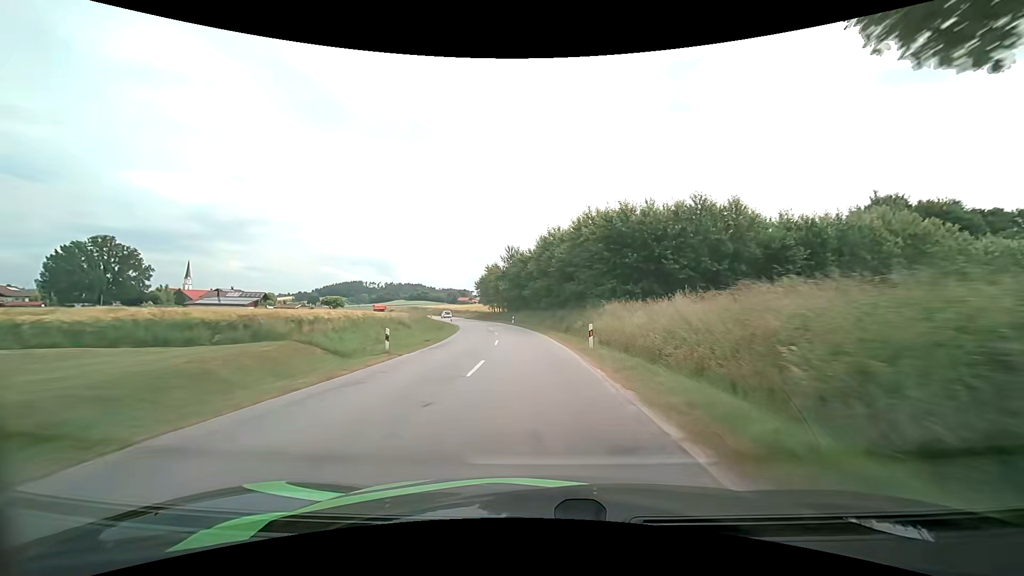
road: secondary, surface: asphalt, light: Day
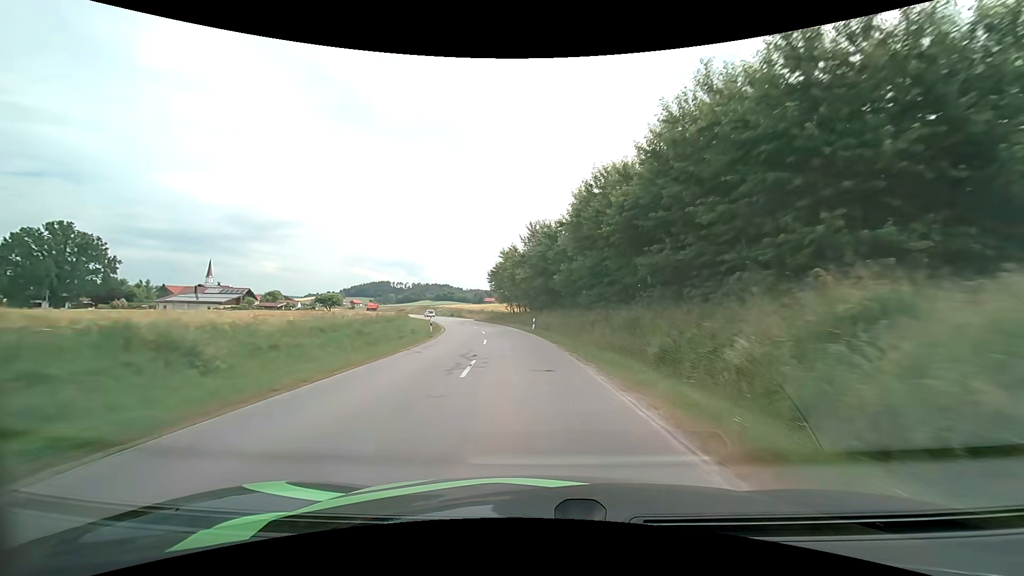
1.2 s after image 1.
(-0.5, +24.4) m; -3°
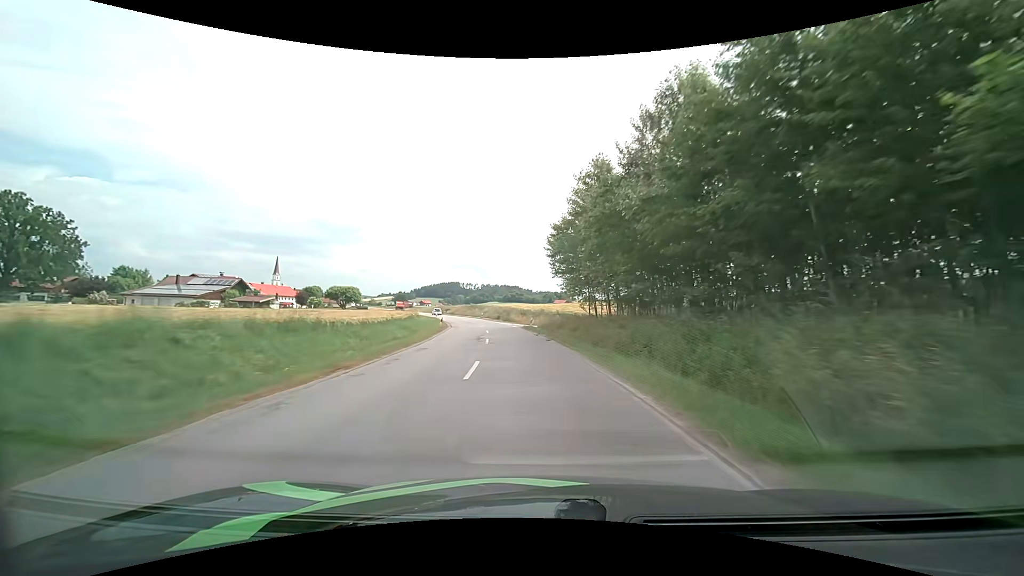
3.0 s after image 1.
(-2.6, +36.5) m; -8°
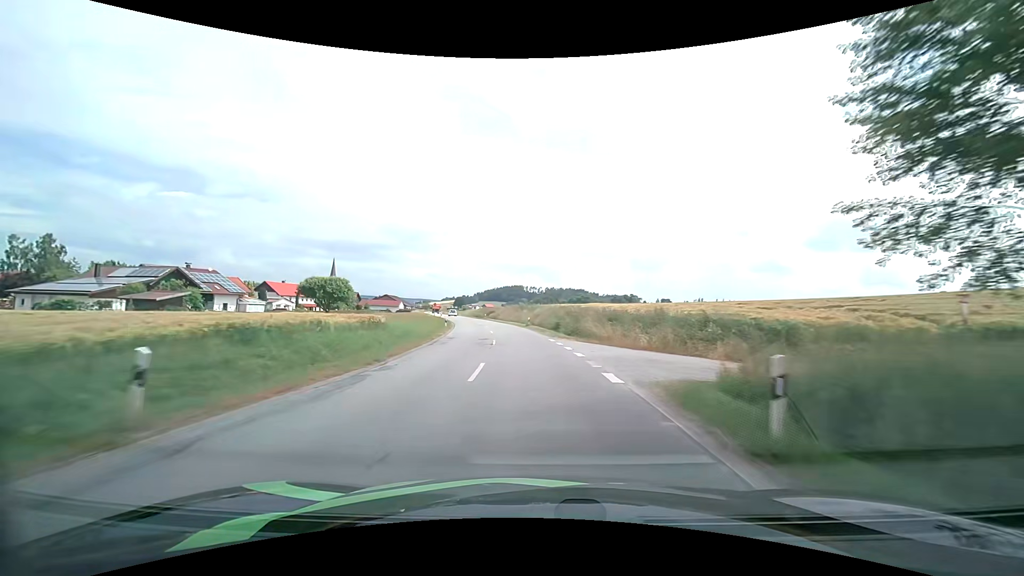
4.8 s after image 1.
(-2.3, +36.4) m; -7°
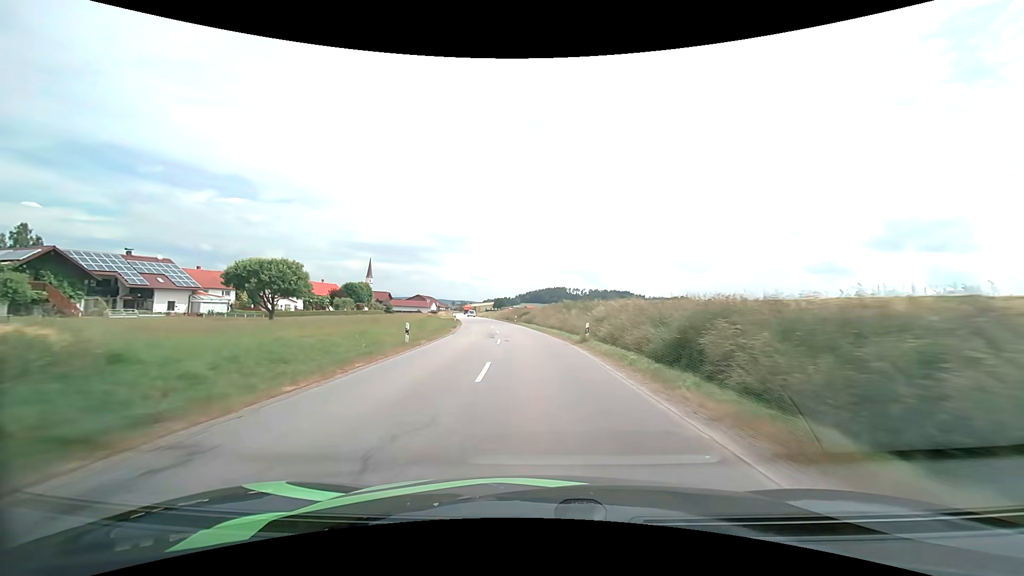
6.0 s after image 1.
(-1.1, +24.6) m; -5°
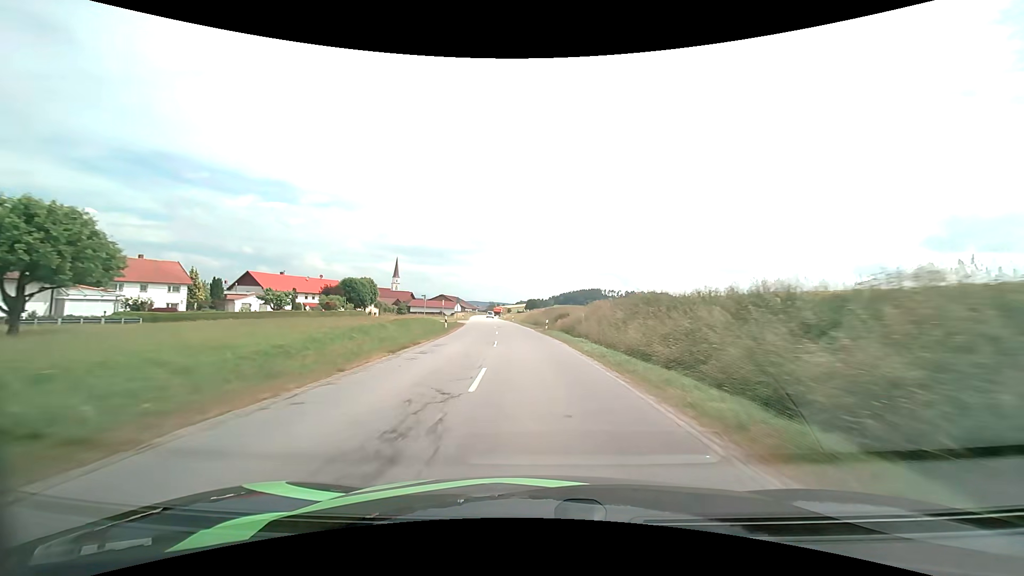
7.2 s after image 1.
(-1.0, +25.1) m; -4°
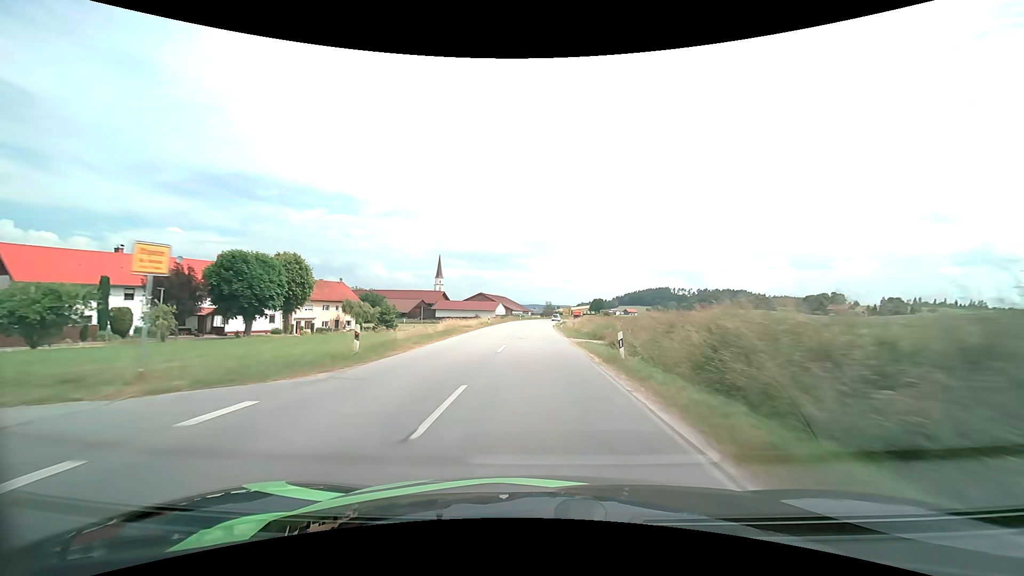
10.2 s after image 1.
(-4.4, +63.2) m; -7°
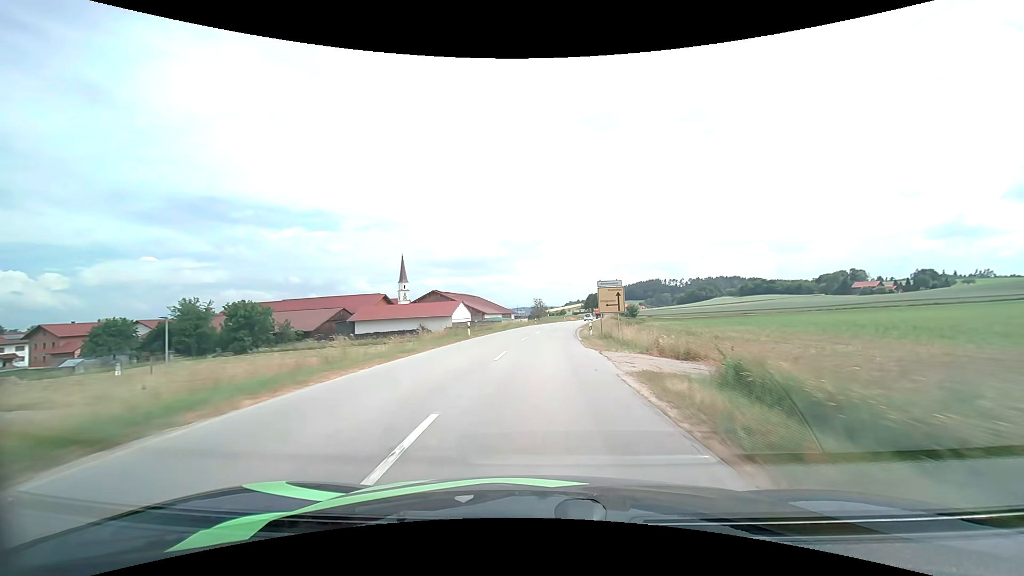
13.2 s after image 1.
(+0.1, +62.7) m; +1°
